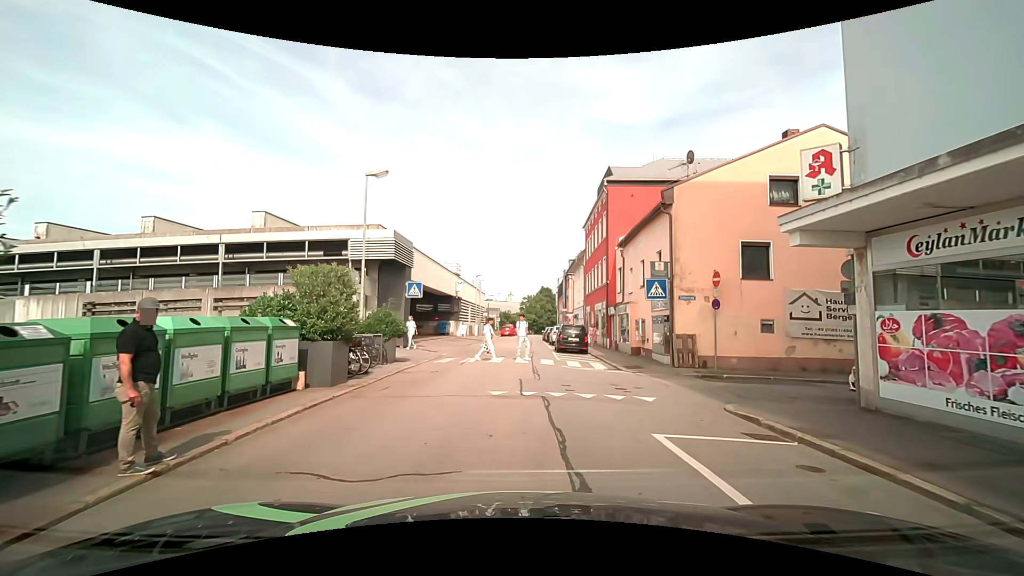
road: residential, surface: asphalt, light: Day
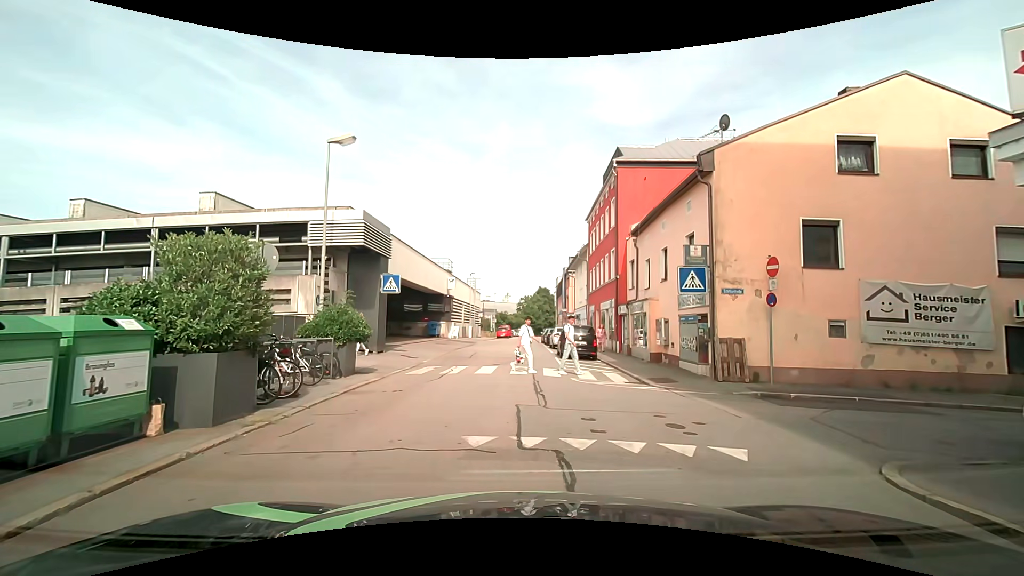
(+0.1, +4.0) m; 0°
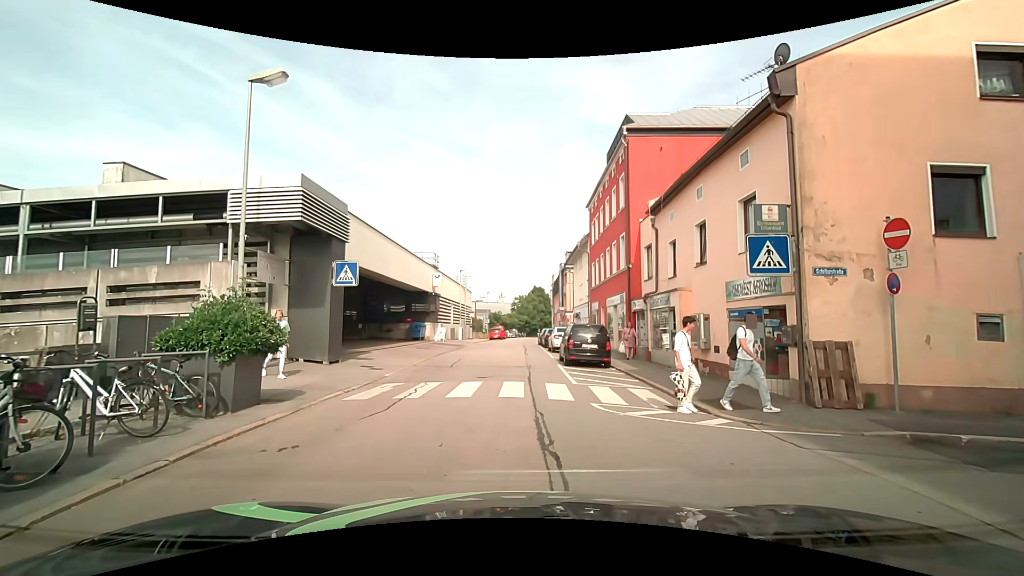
(+0.2, +4.6) m; +1°
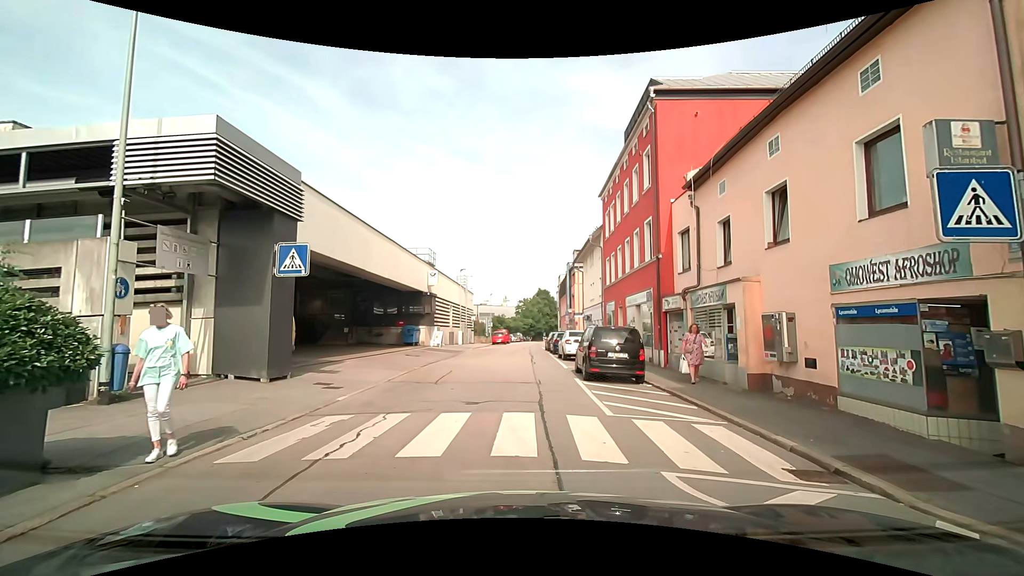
(+0.1, +4.3) m; +2°
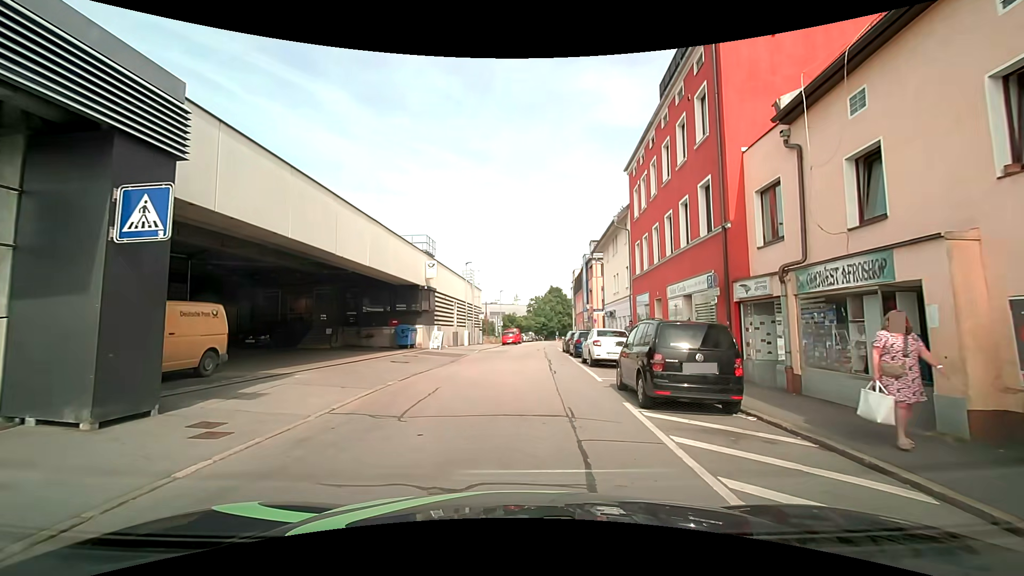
(-0.2, +5.8) m; -3°
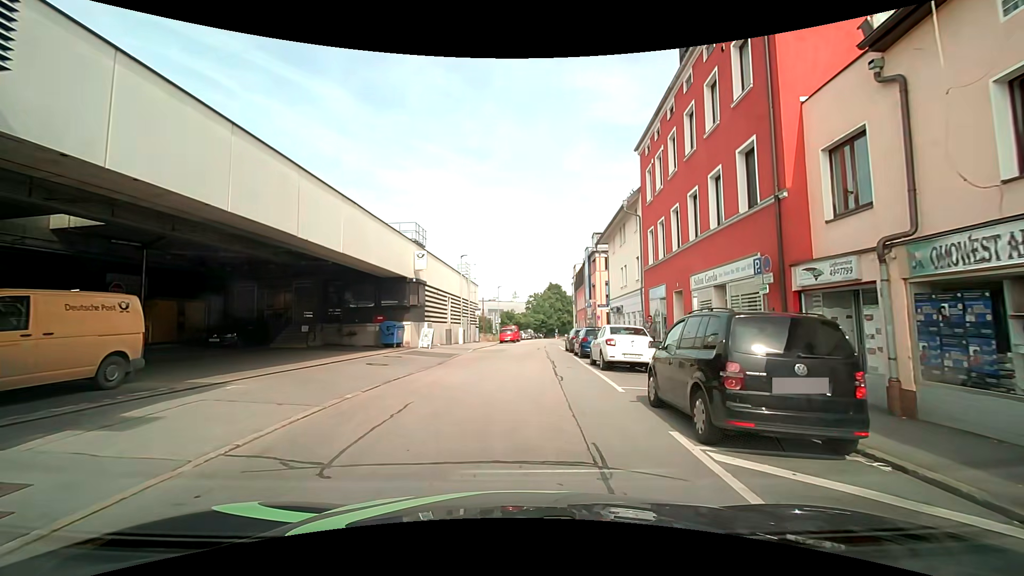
(0.0, +3.2) m; -1°
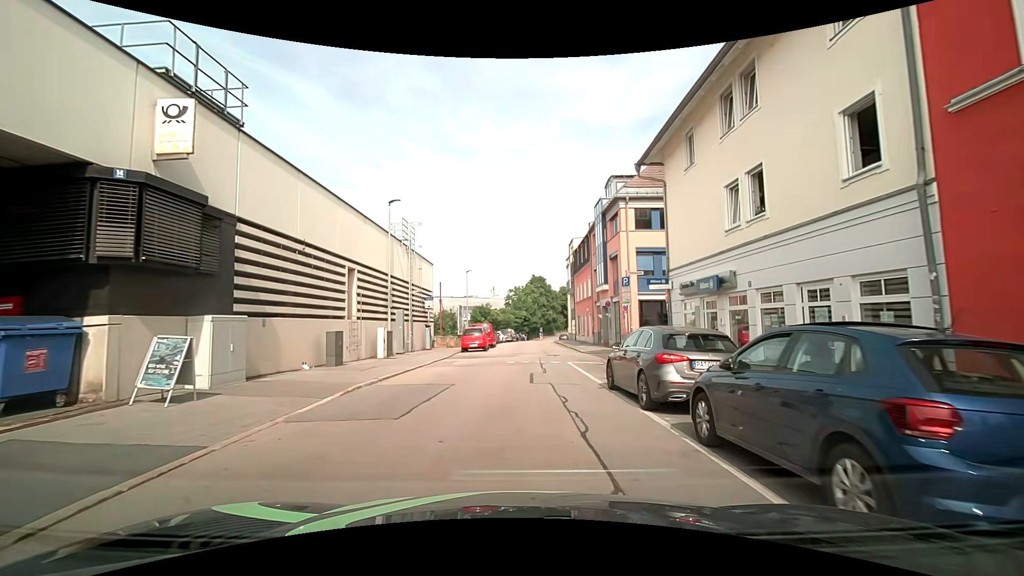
(+0.6, +19.9) m; +3°
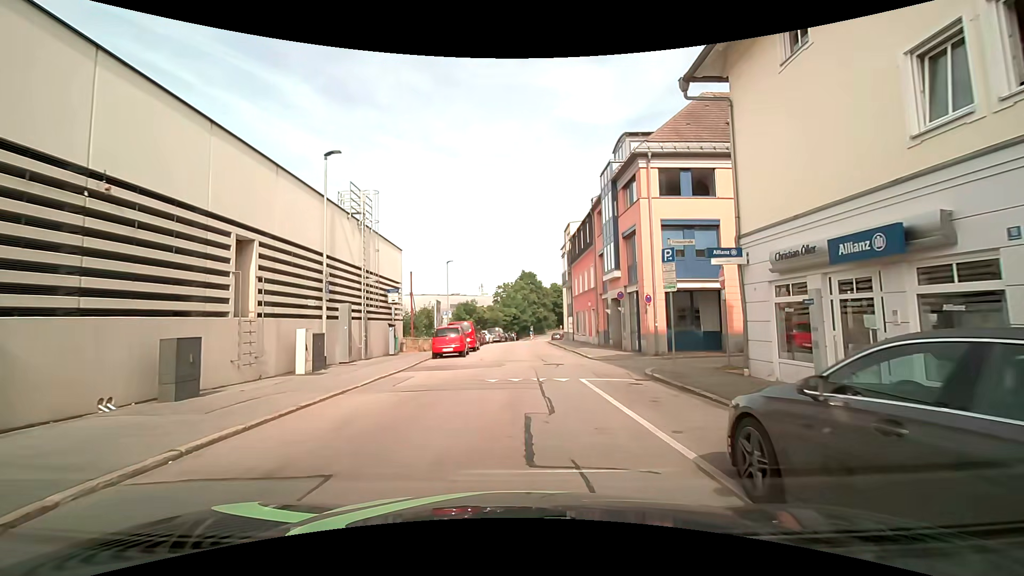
(+0.1, +7.2) m; +1°
